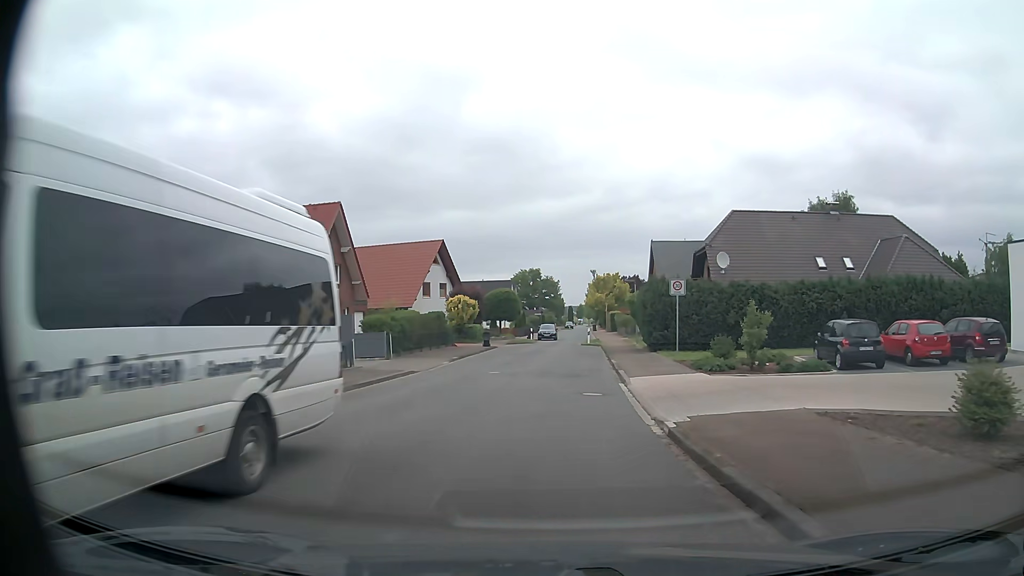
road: residential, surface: asphalt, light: Day
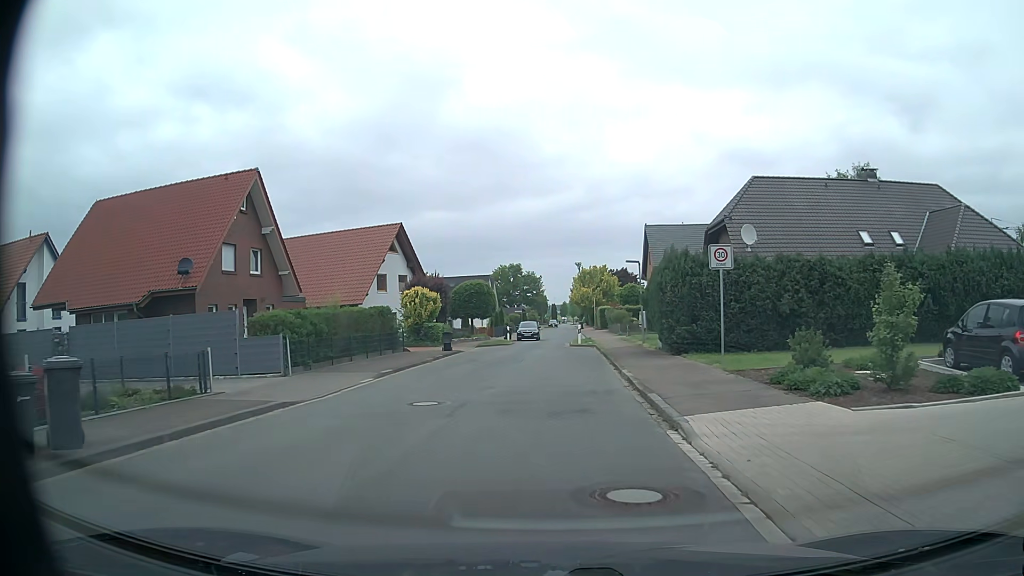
(+0.1, +9.8) m; +1°
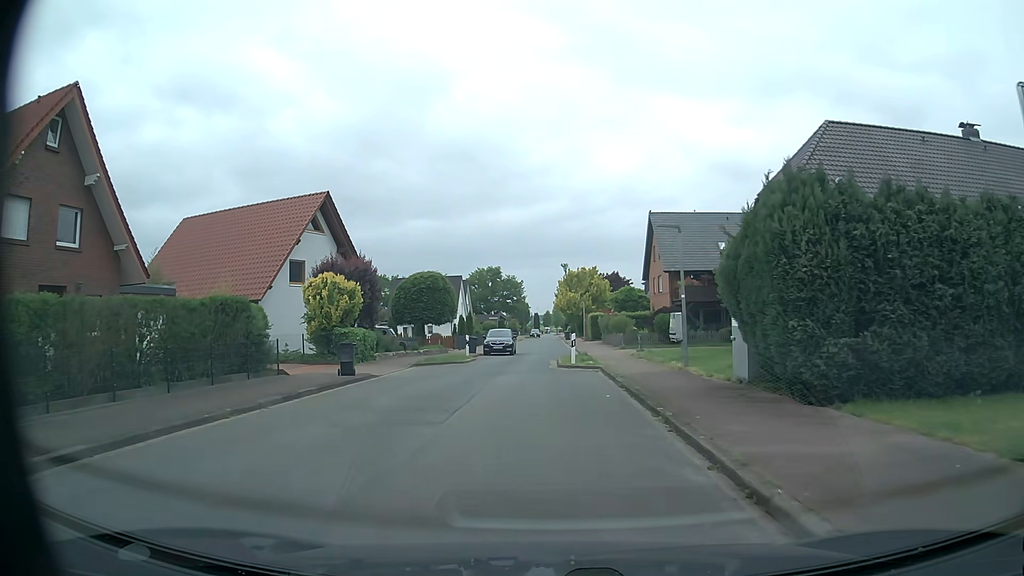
(+0.2, +13.8) m; +1°
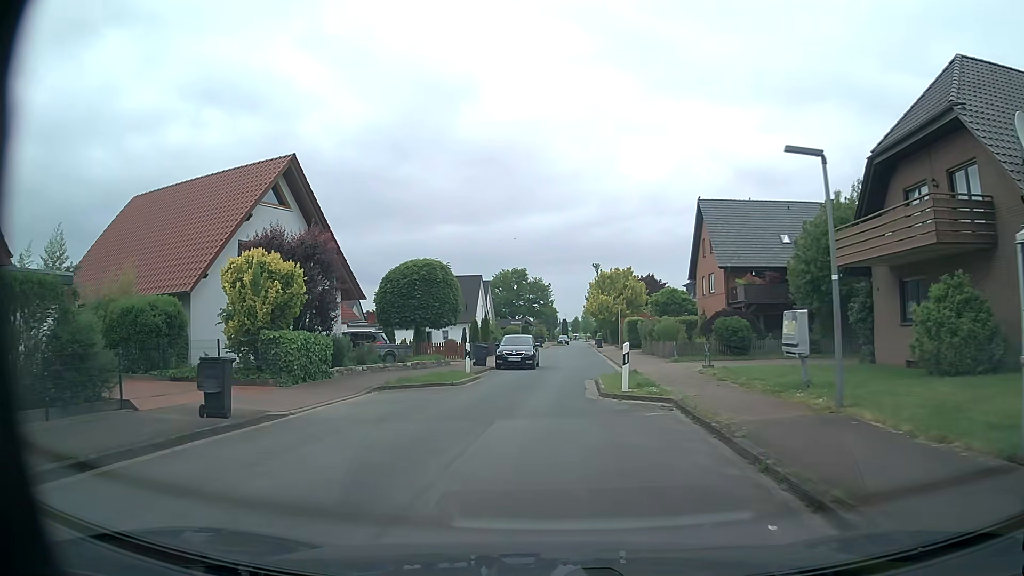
(0.0, +9.0) m; -1°
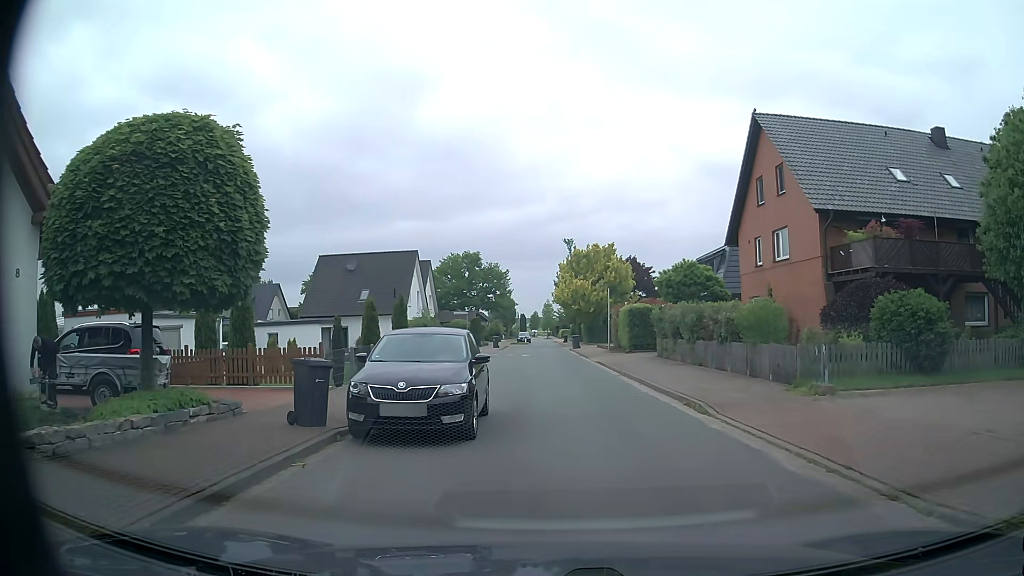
(-0.3, +19.4) m; +2°
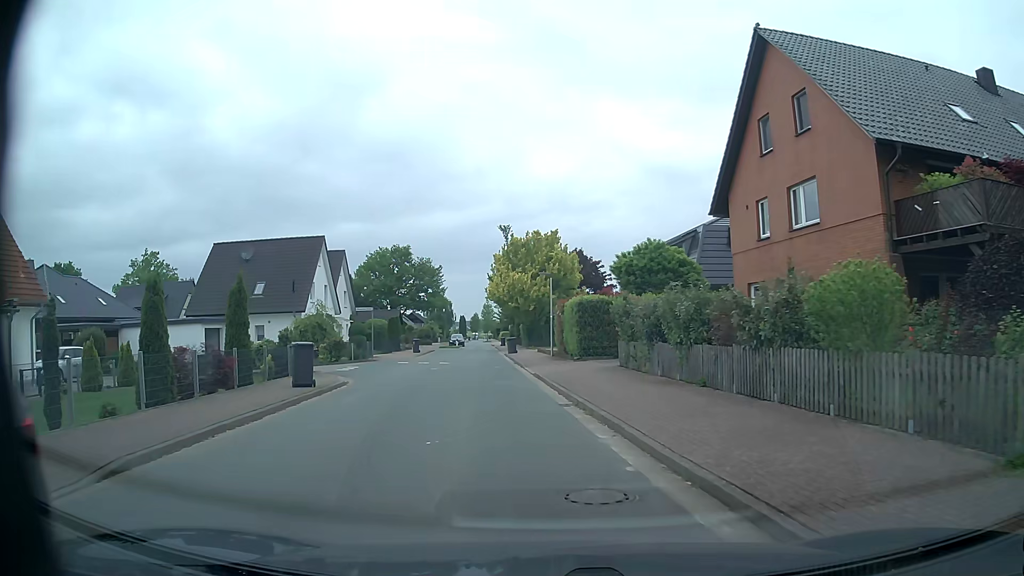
(+0.9, +9.9) m; +7°
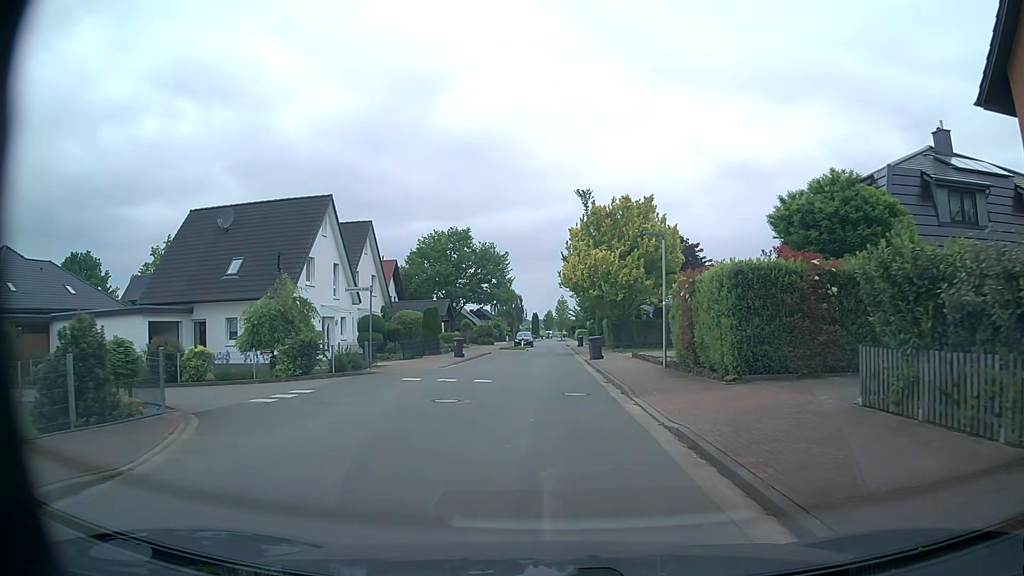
(-1.1, +14.0) m; -7°
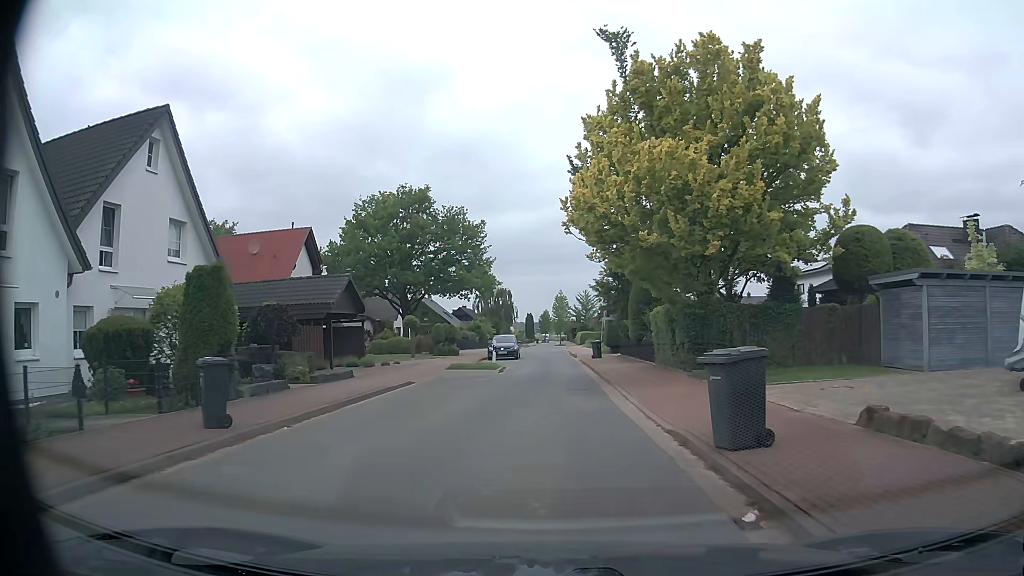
(0.0, +24.5) m; 0°
(0, +10) (0, +20) (0, +30) (0, +40) (0, +50) (0, +60) (0, +70) (+1, +80) (+1, +90) (0, +100) m
